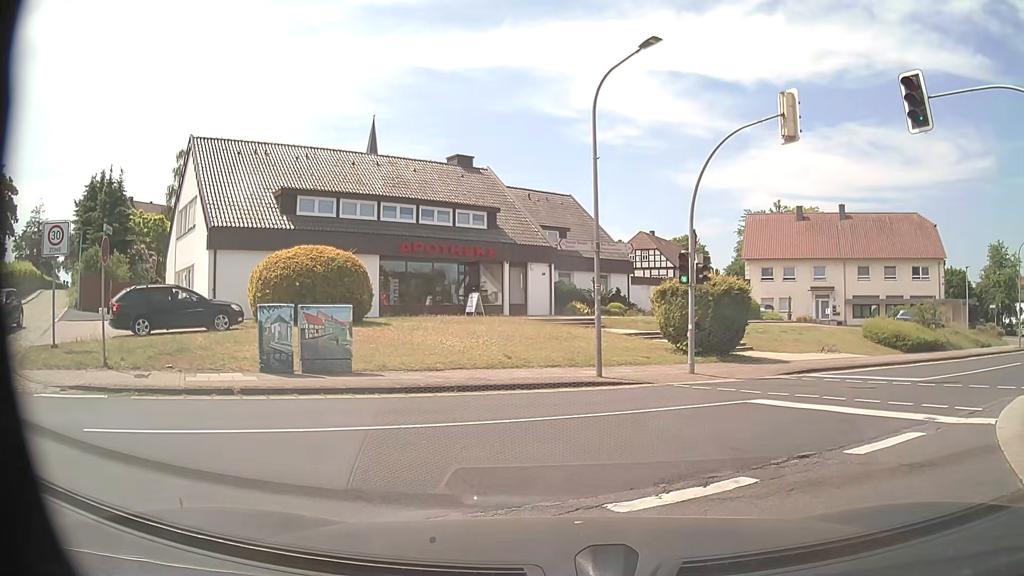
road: secondary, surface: asphalt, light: Day
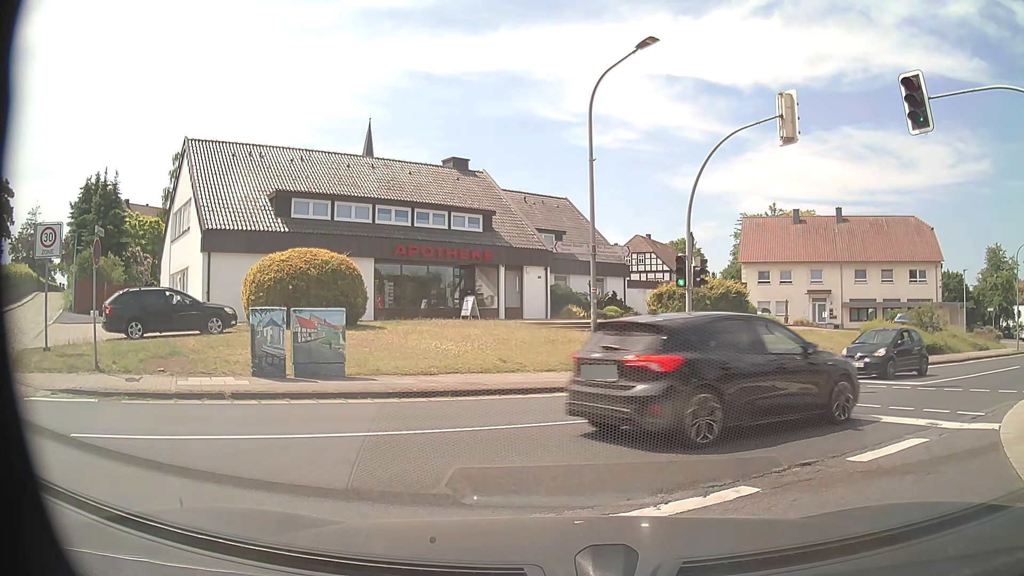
(0.0, +0.3) m; 0°
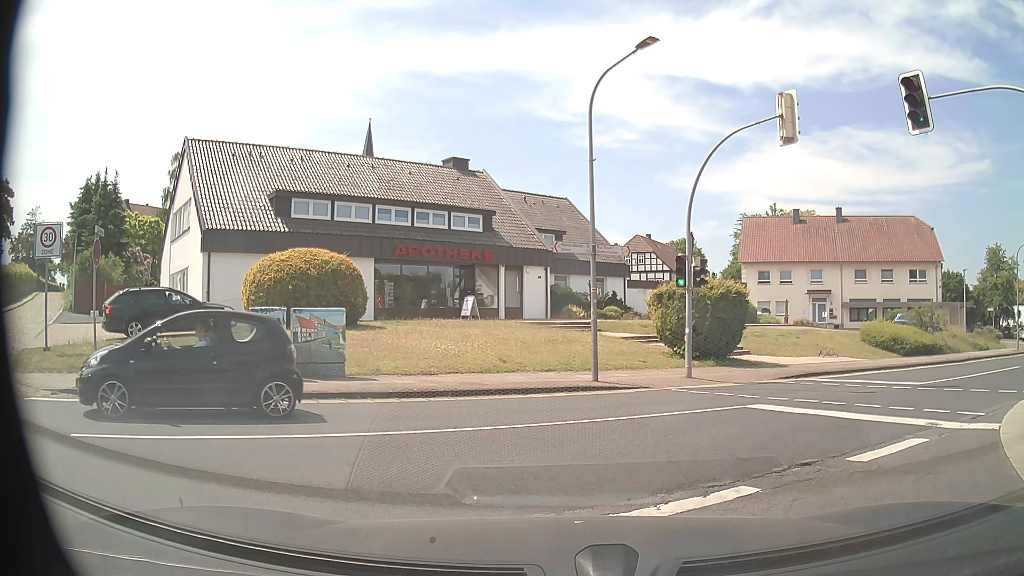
(0.0, 0.0) m; 0°
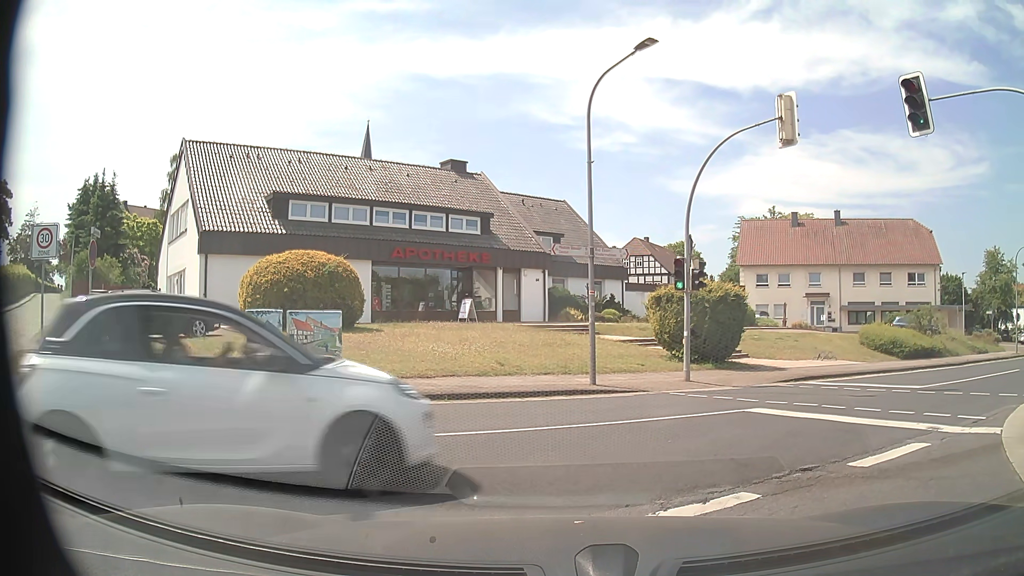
(0.0, +0.1) m; 0°
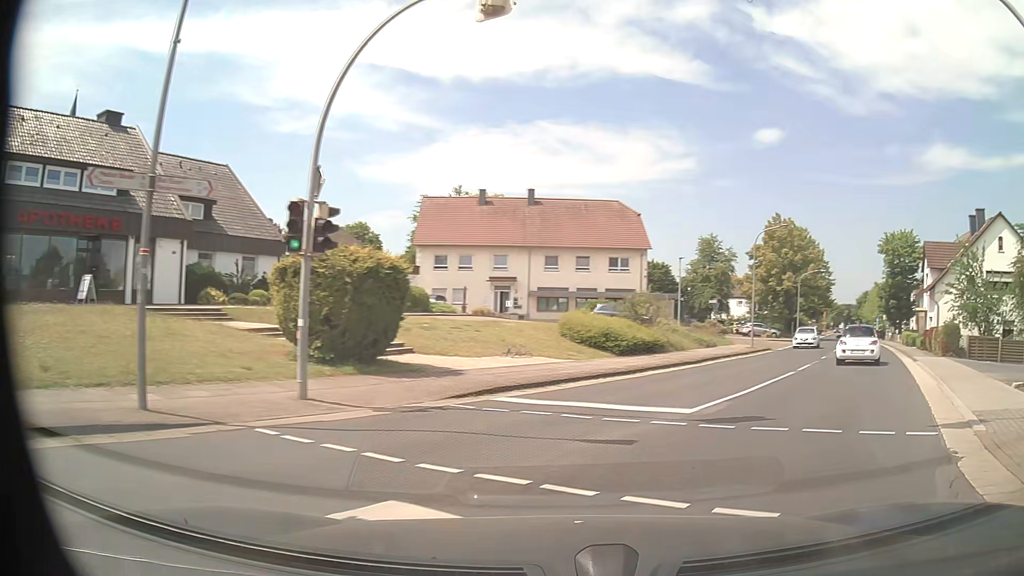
(+1.7, +7.0) m; +29°
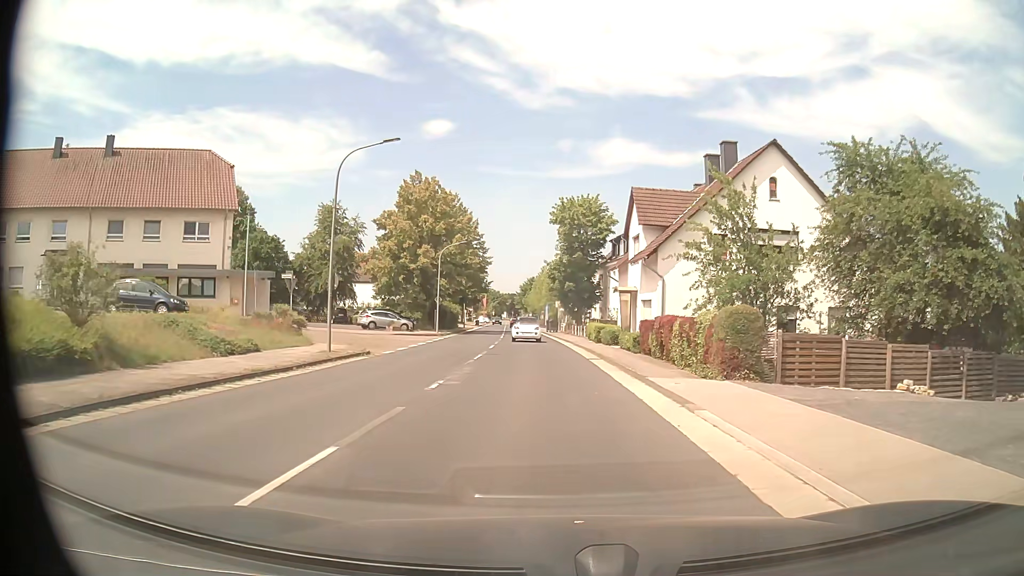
(+7.6, +17.1) m; +30°
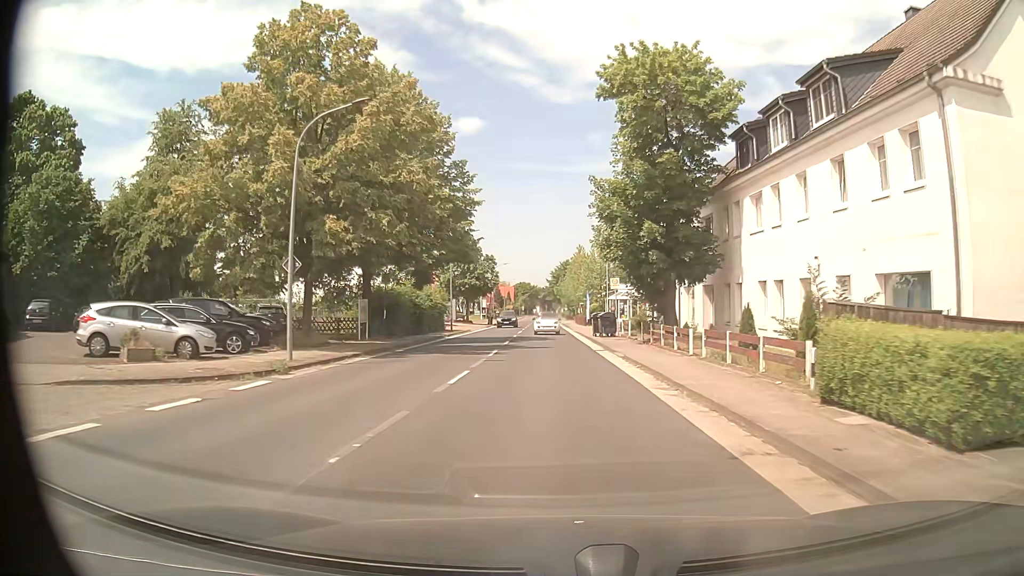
(-1.1, +36.1) m; -3°
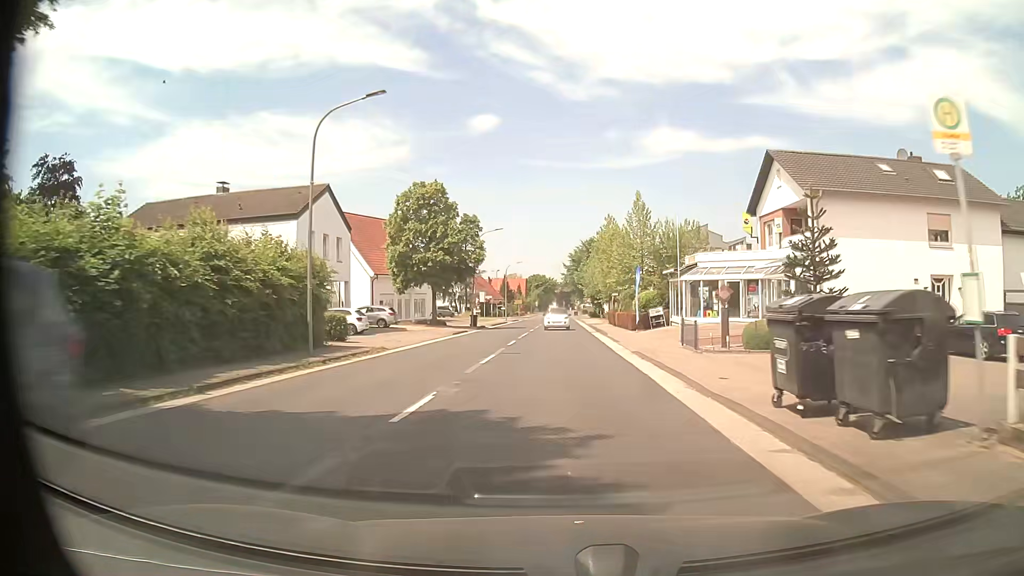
(-0.4, +32.7) m; -2°
(0, +10) (0, +20) (0, +30) (0, +40) (0, +50) (0, +60) (+1, +70) (+1, +80) (+1, +90) (+1, +100) m
